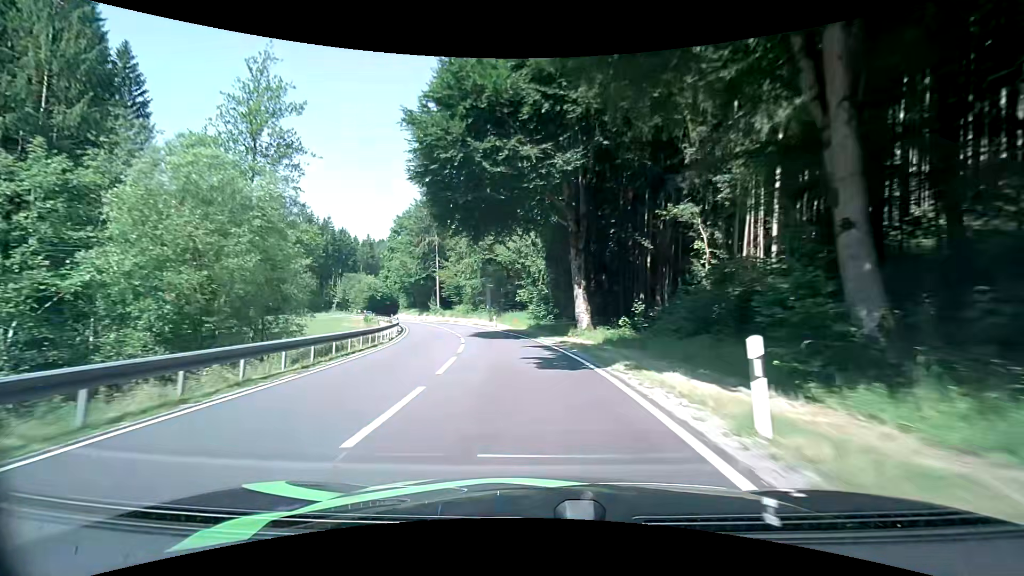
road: secondary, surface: asphalt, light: Day
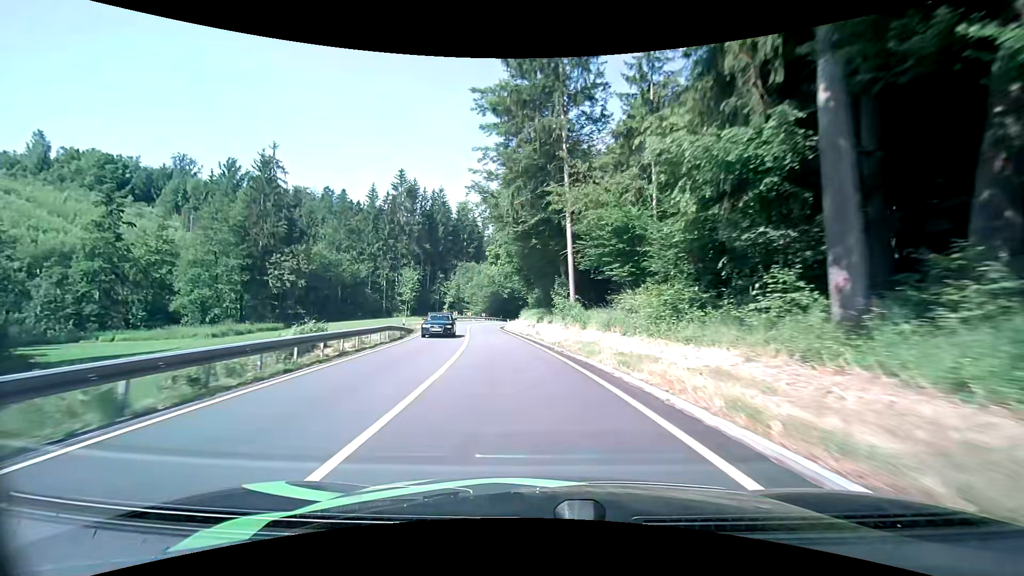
(-8.2, +52.7) m; -18°
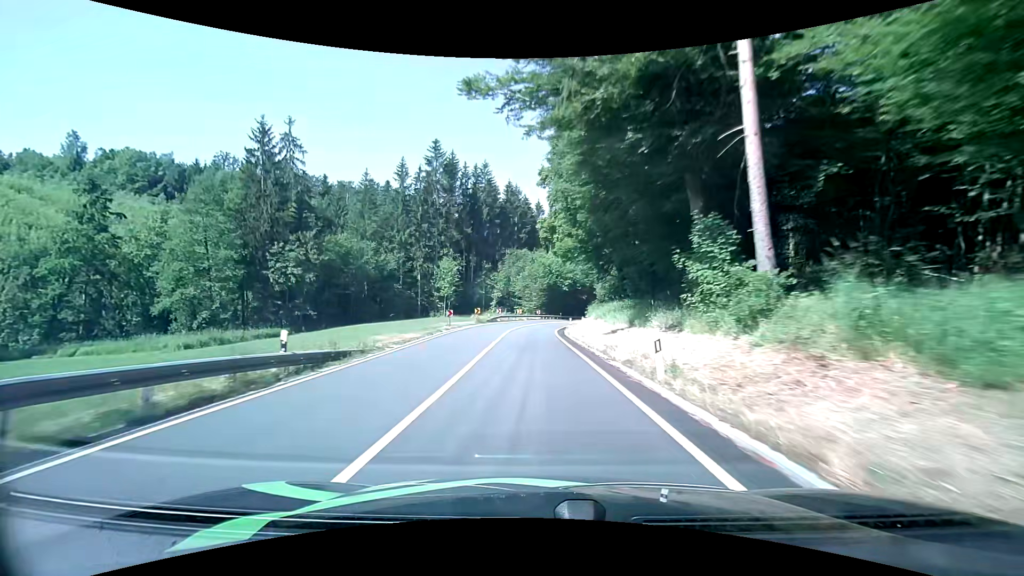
(-1.0, +20.8) m; -6°
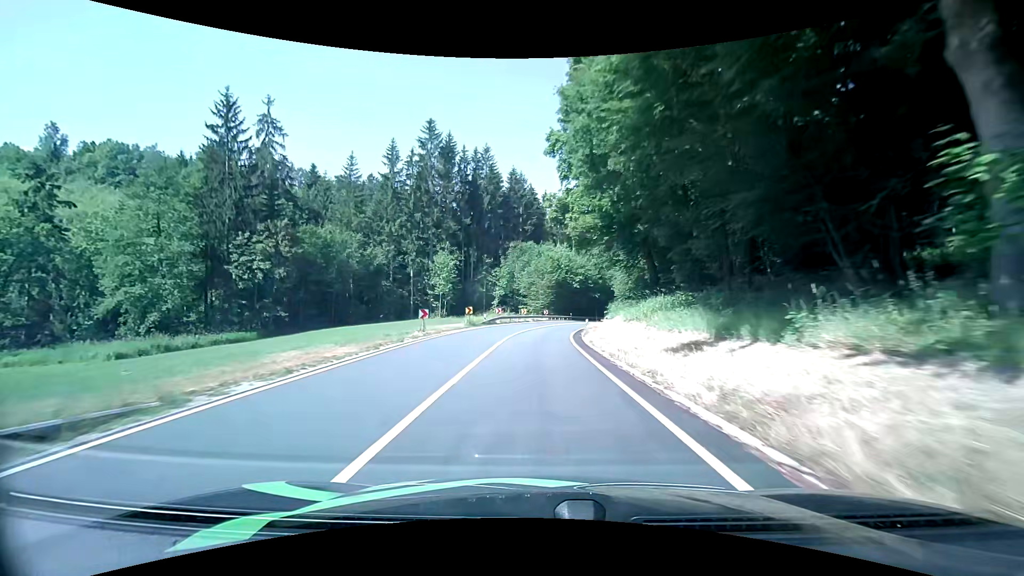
(-0.1, +10.3) m; -2°
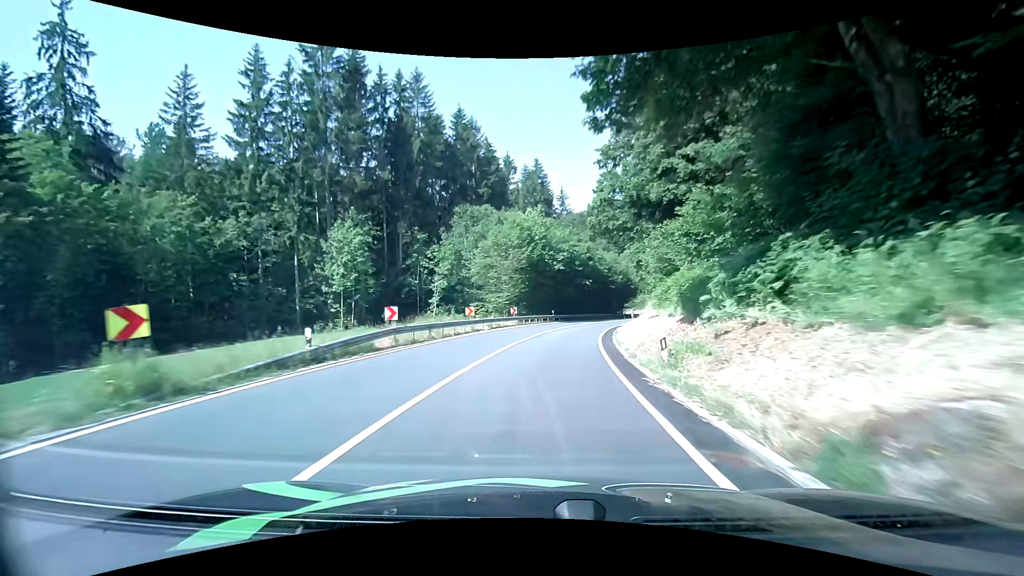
(+0.7, +29.9) m; +4°
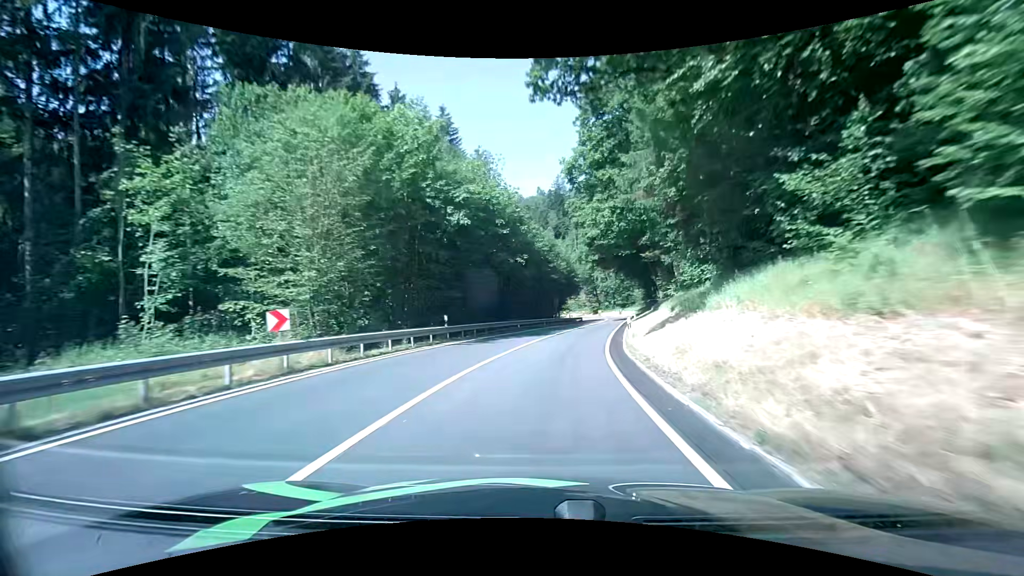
(+2.2, +30.3) m; +8°
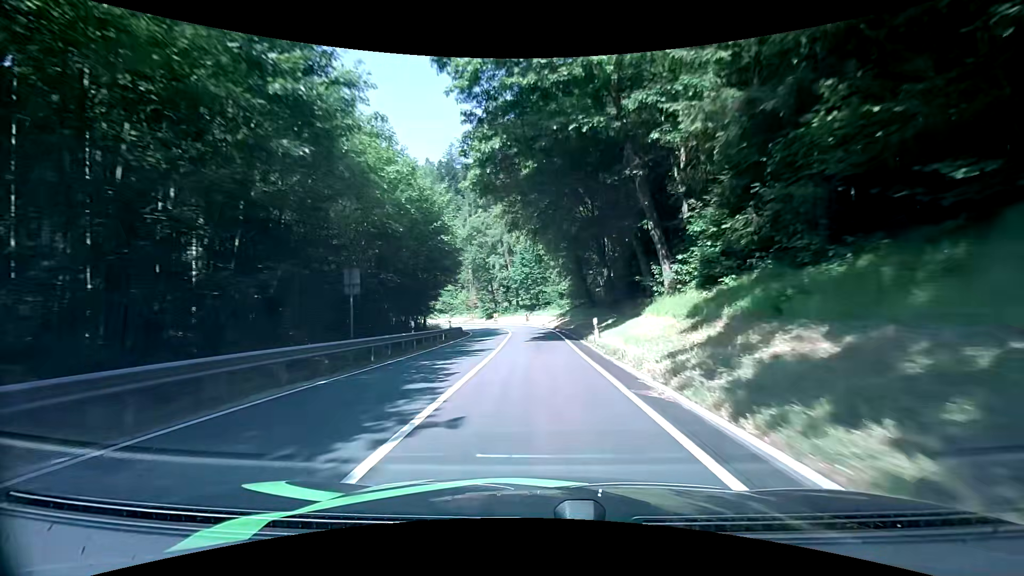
(+4.5, +41.7) m; +10°
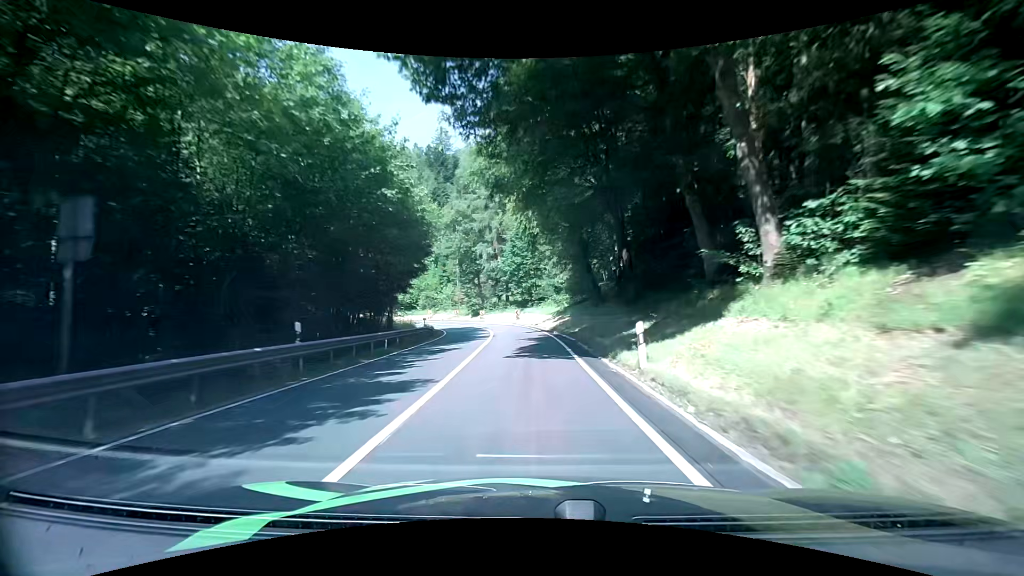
(+0.5, +10.2) m; +3°
(0, +10) (-1, +20) (-1, +30) (-3, +40) (-4, +50) (-7, +59) (-10, +69) (-14, +78) (-19, +87) (-25, +95) m
